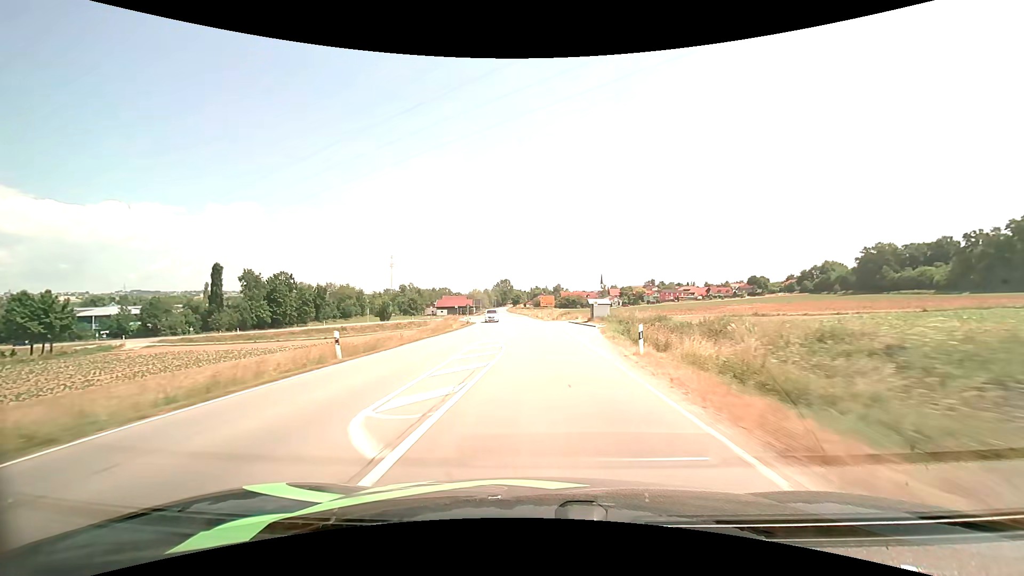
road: secondary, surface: asphalt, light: Day
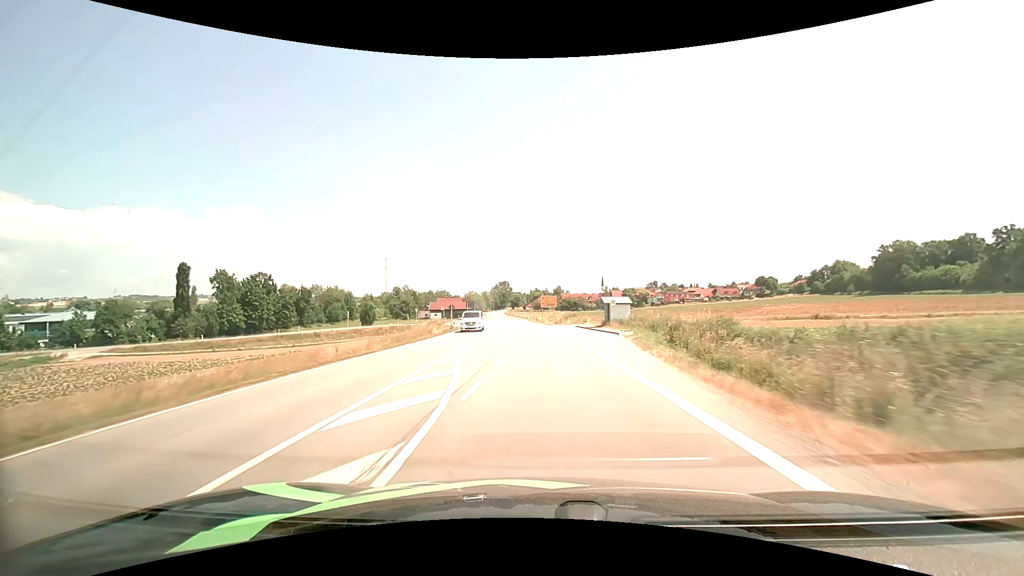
(0.0, +13.2) m; 0°
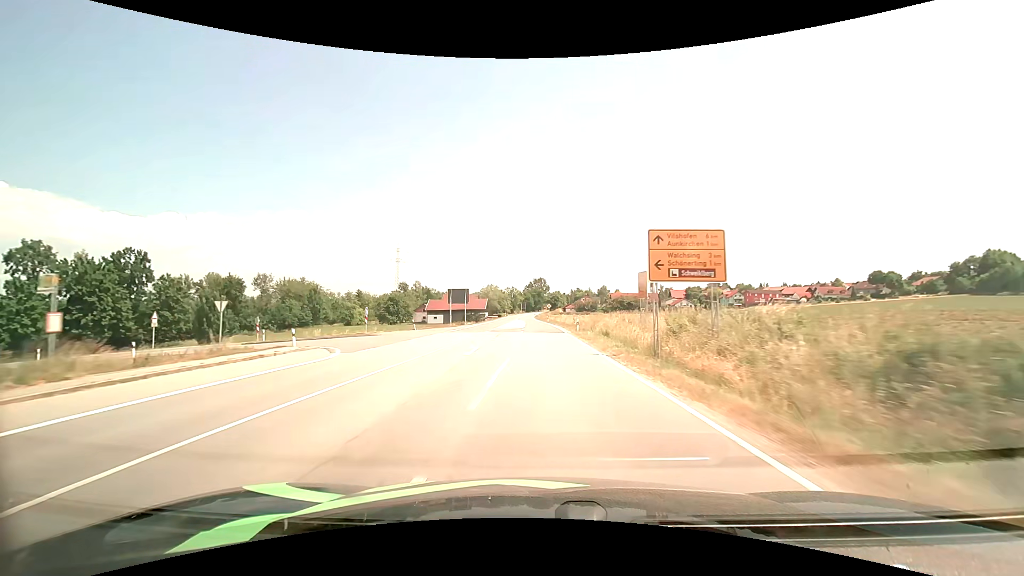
(-1.8, +67.0) m; -4°
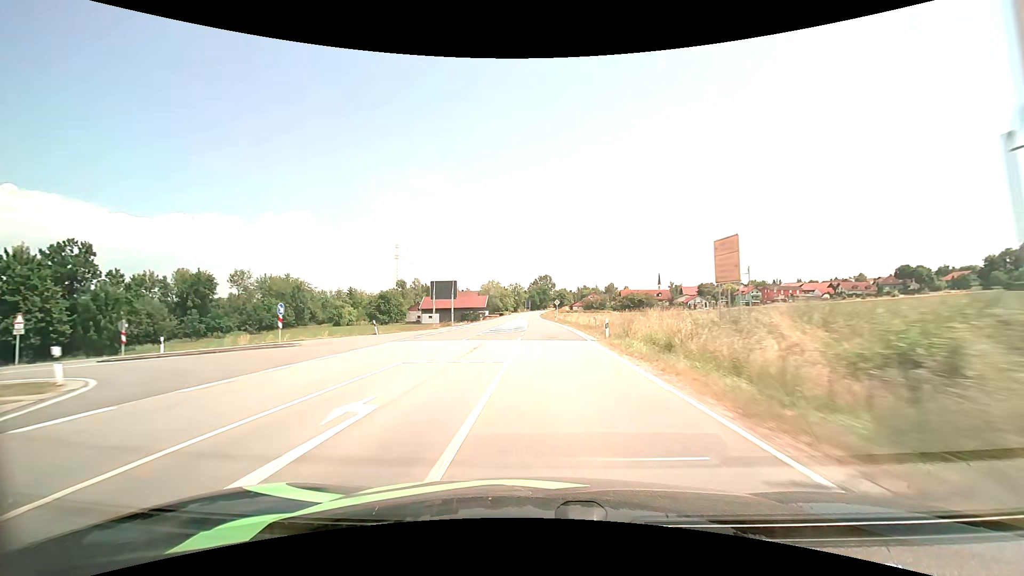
(-0.1, +13.6) m; -1°
(0, +10) (0, +20) (0, +30) (0, +40) (0, +50) (-1, +60) (-1, +70) (-1, +80) (-1, +90) (-2, +100) m
